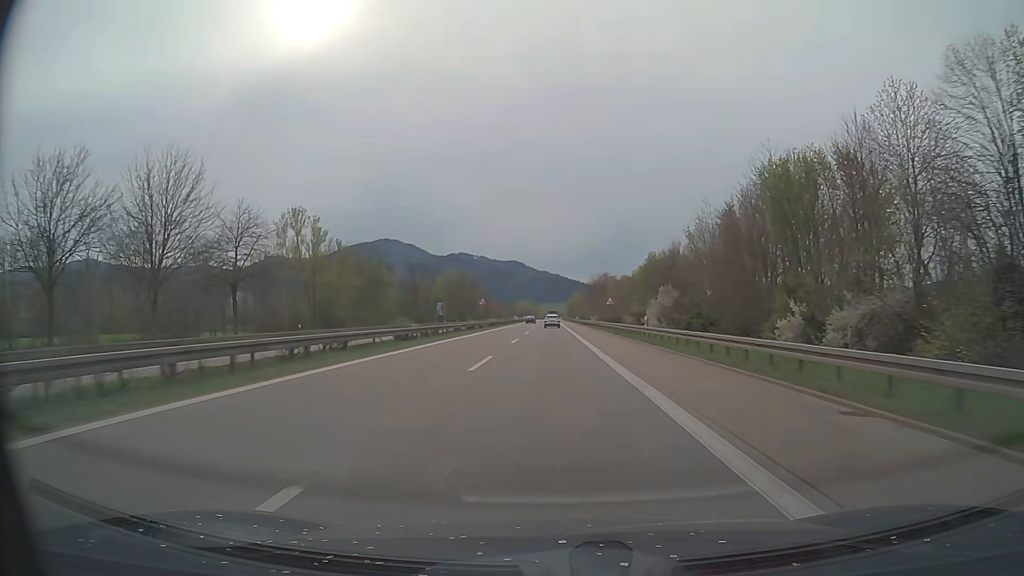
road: trunk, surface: asphalt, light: Day
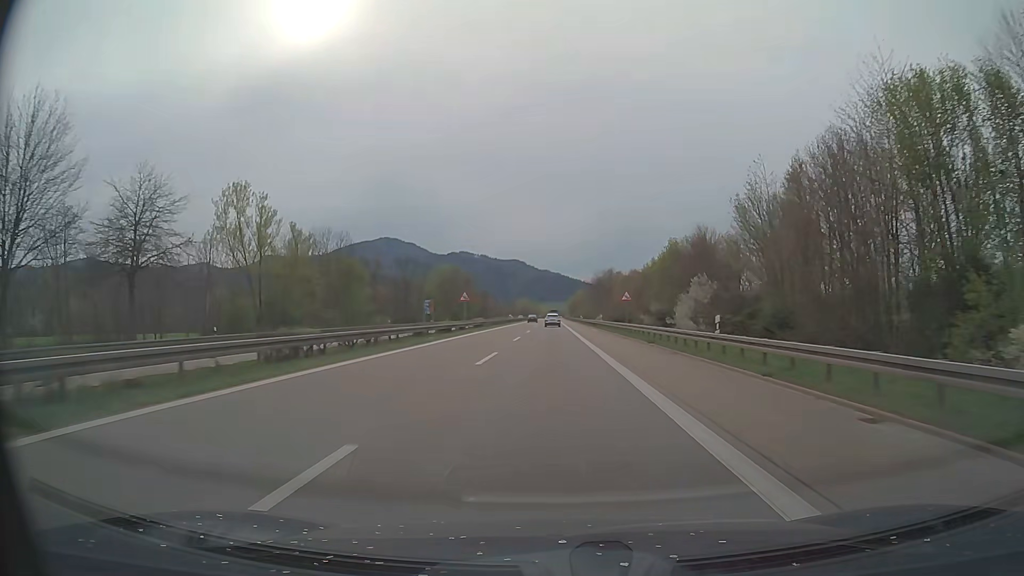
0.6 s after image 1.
(0.0, +15.6) m; 0°
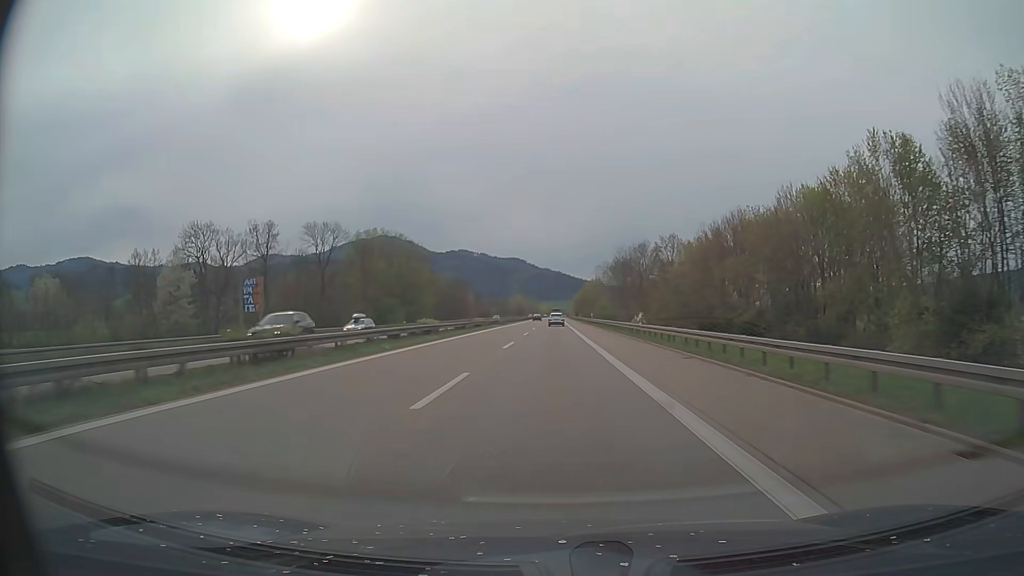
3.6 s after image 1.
(-0.1, +77.9) m; 0°
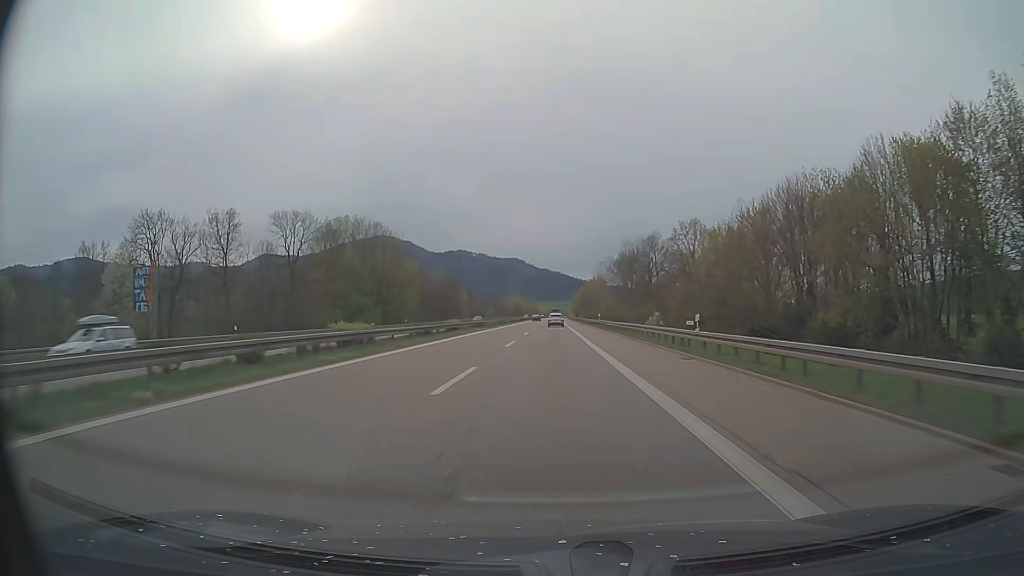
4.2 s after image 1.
(0.0, +15.6) m; 0°
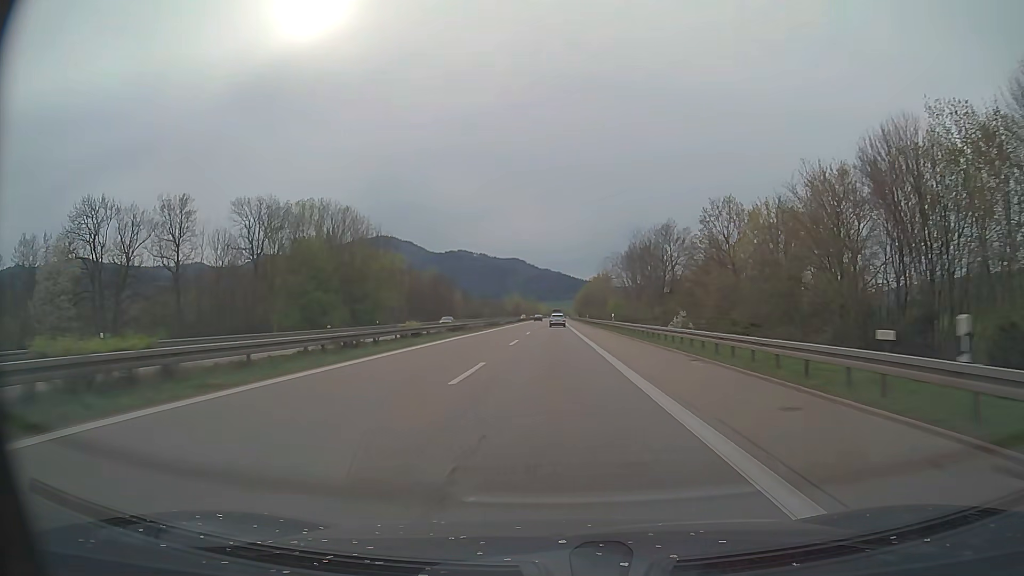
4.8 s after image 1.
(0.0, +15.6) m; 0°
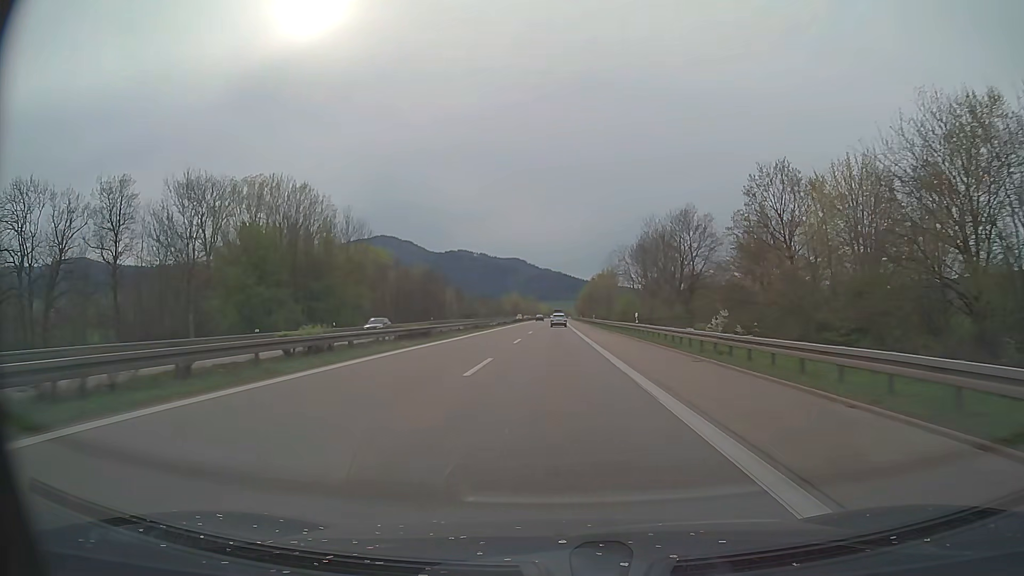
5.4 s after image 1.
(0.0, +15.6) m; 0°
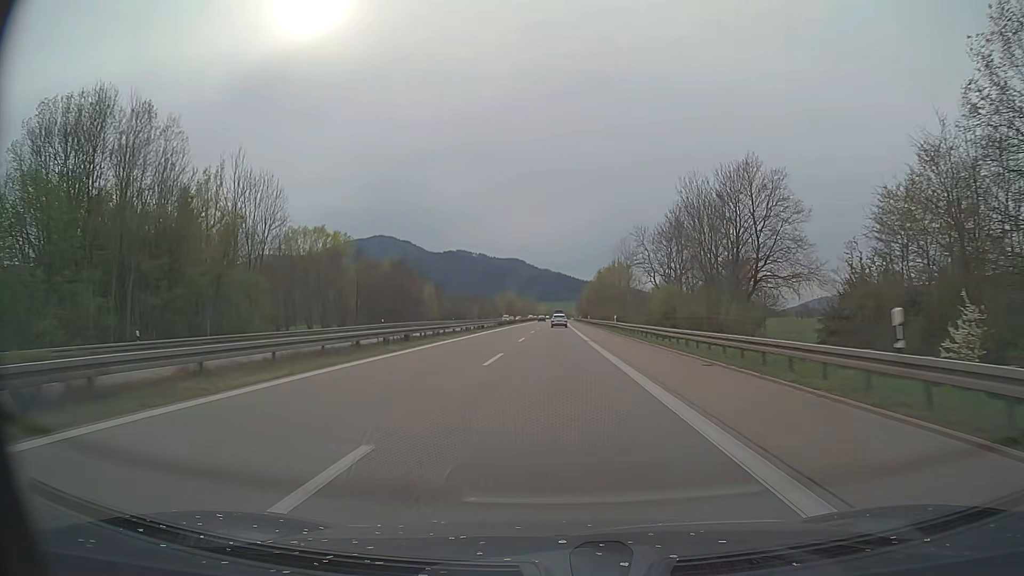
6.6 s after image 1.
(0.0, +31.1) m; 0°
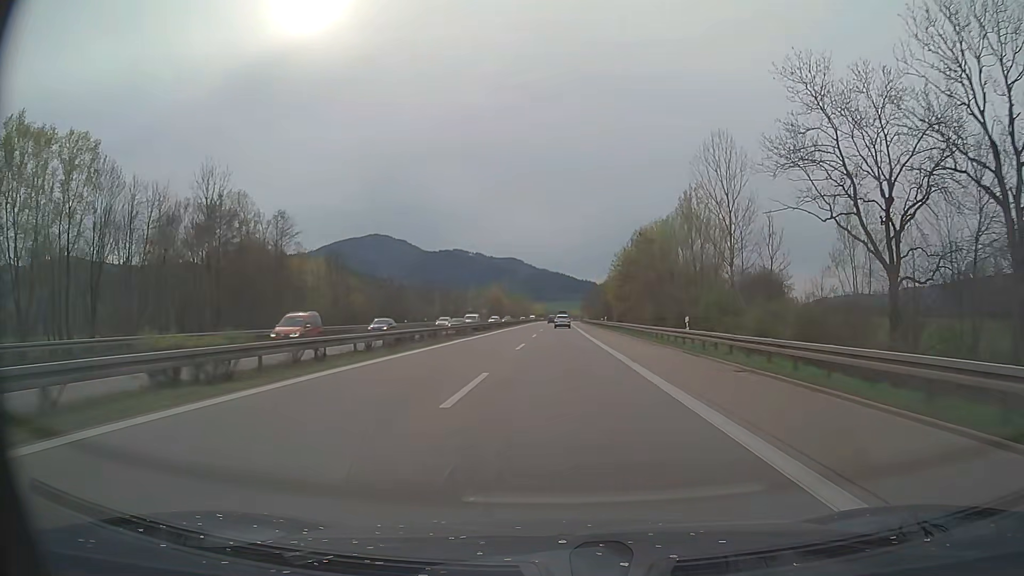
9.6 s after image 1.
(+0.1, +77.8) m; 0°
(0, +10) (0, +20) (0, +30) (0, +40) (0, +50) (+1, +60) (+1, +70) (+1, +80) (+1, +90) (+1, +100) m
